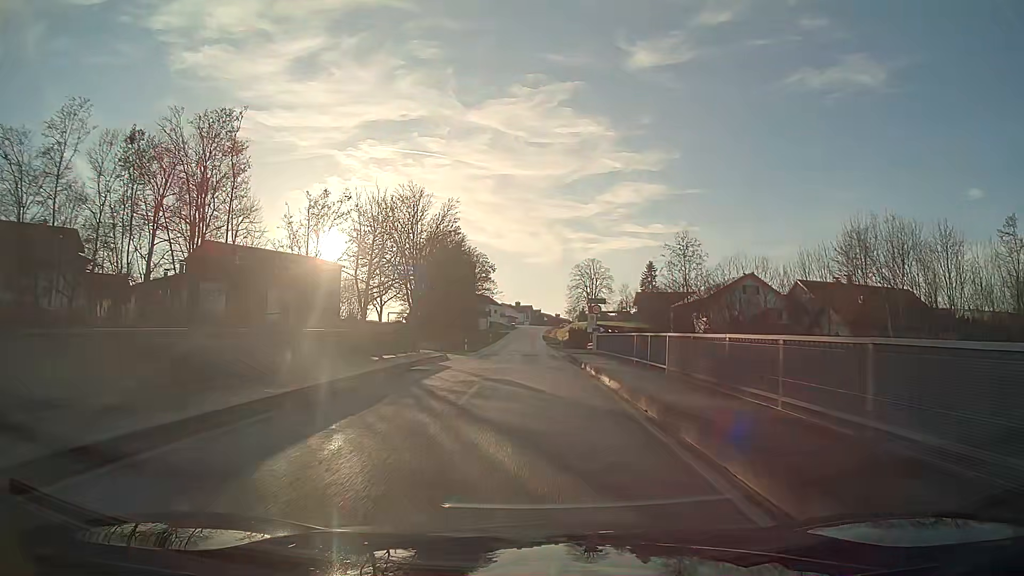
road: tertiary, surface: asphalt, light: Day
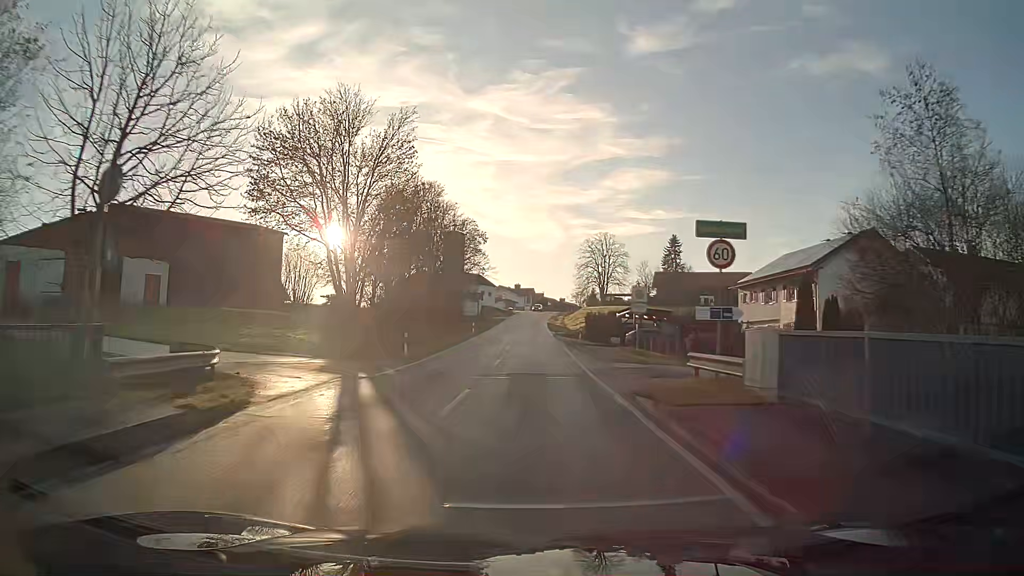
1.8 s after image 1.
(0.0, +26.1) m; 0°
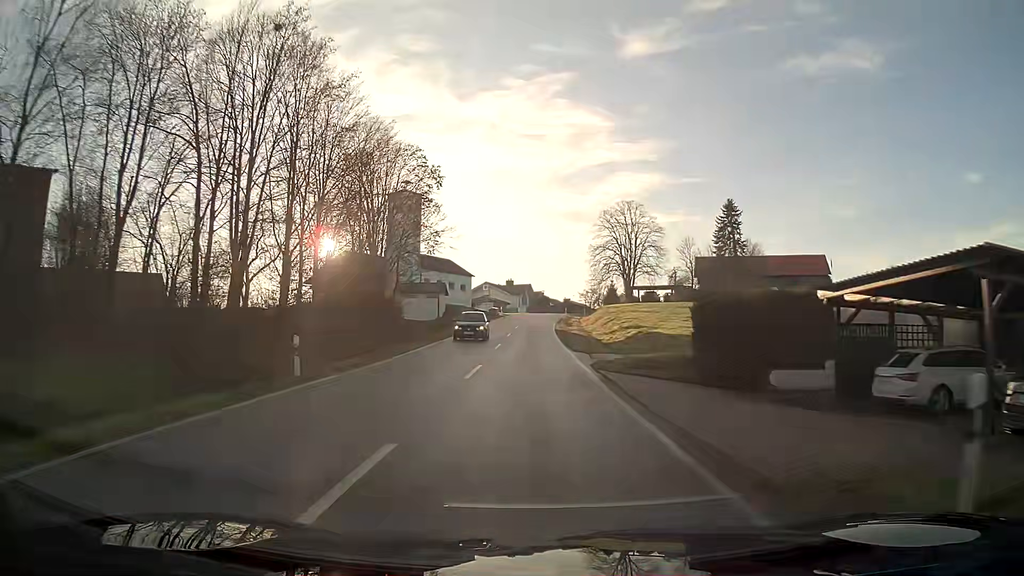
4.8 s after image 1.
(+0.1, +43.6) m; 0°
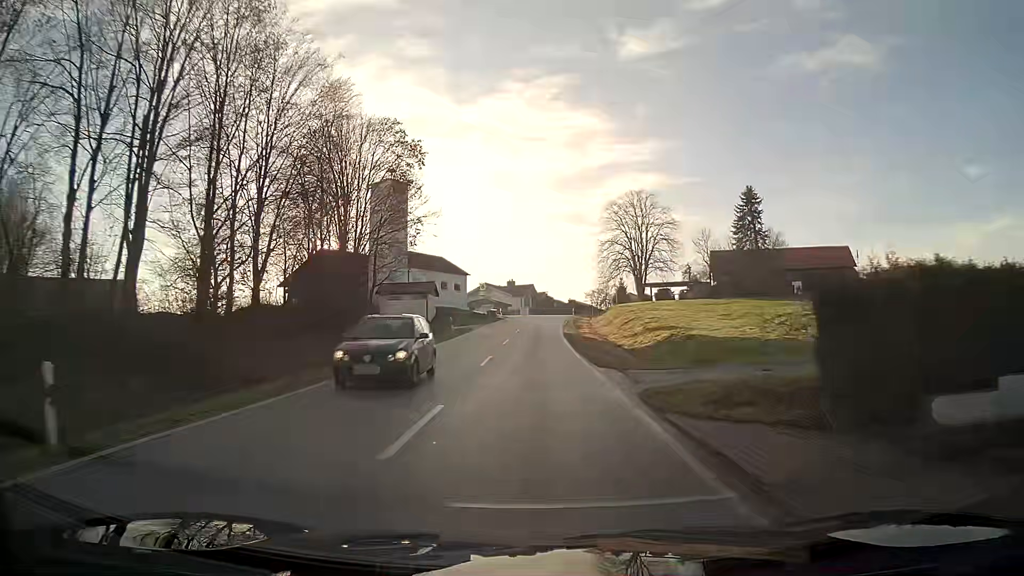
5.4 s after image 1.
(0.0, +8.9) m; 0°
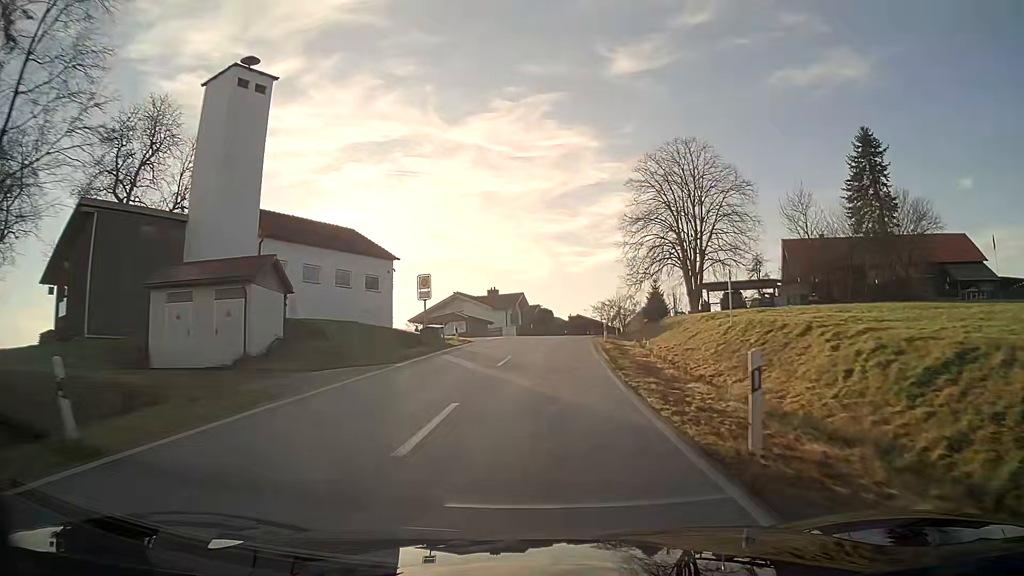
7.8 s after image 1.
(+0.2, +36.4) m; +1°
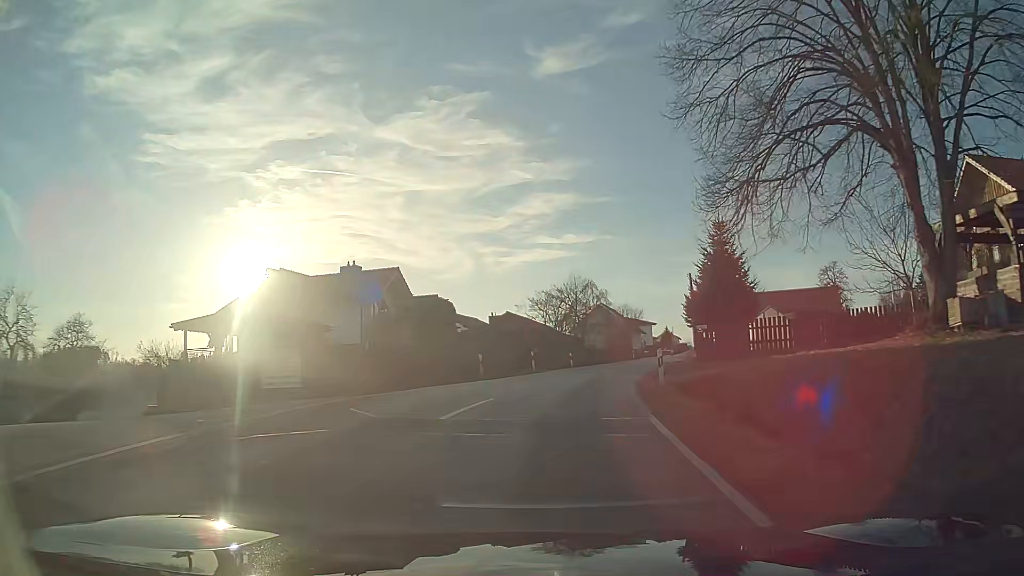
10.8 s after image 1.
(+2.4, +45.2) m; +7°
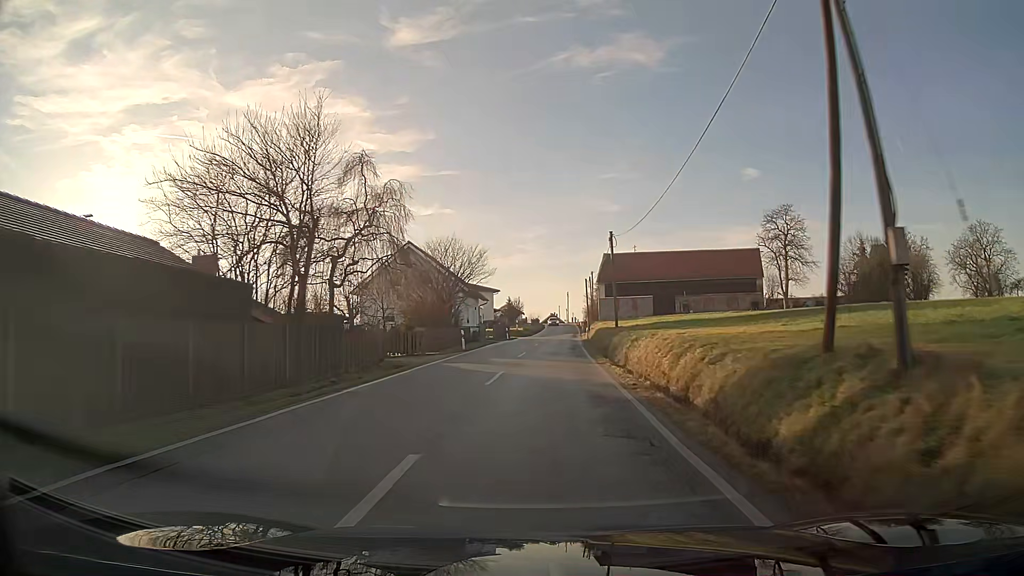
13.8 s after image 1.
(+6.3, +43.0) m; +14°
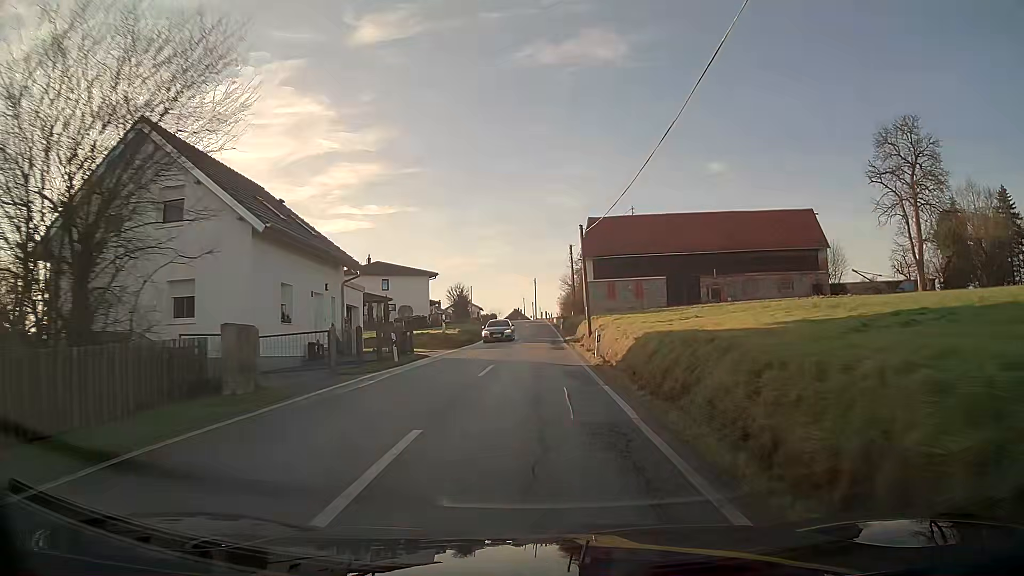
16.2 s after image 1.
(+1.0, +35.2) m; +2°
(0, +10) (0, +20) (0, +30) (0, +40) (0, +50) (0, +60) (0, +70) (0, +80) (-1, +90) (-2, +100) m
